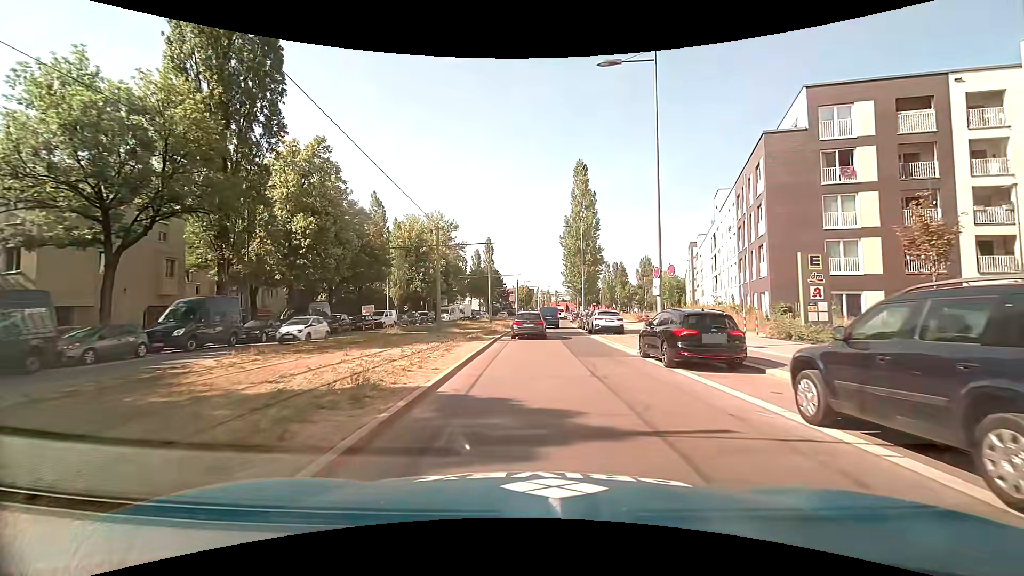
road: secondary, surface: asphalt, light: Day
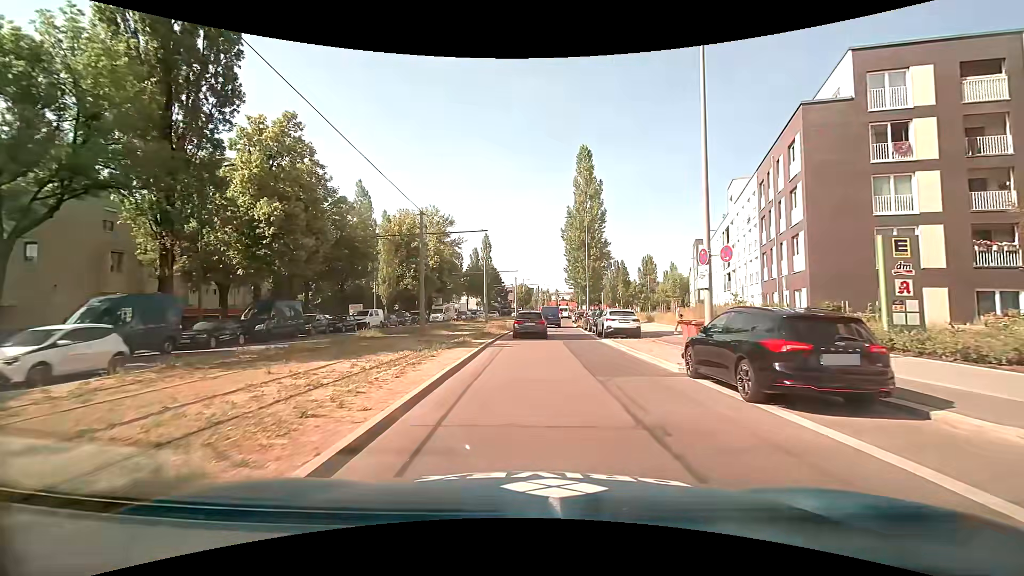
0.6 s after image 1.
(-0.1, +4.8) m; -1°
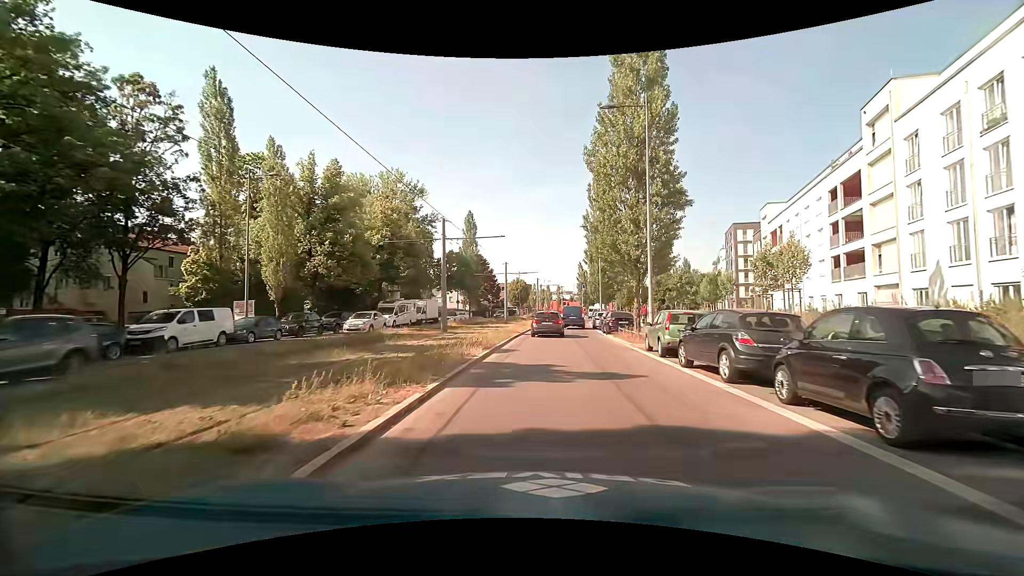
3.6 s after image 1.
(+0.2, +25.4) m; 0°
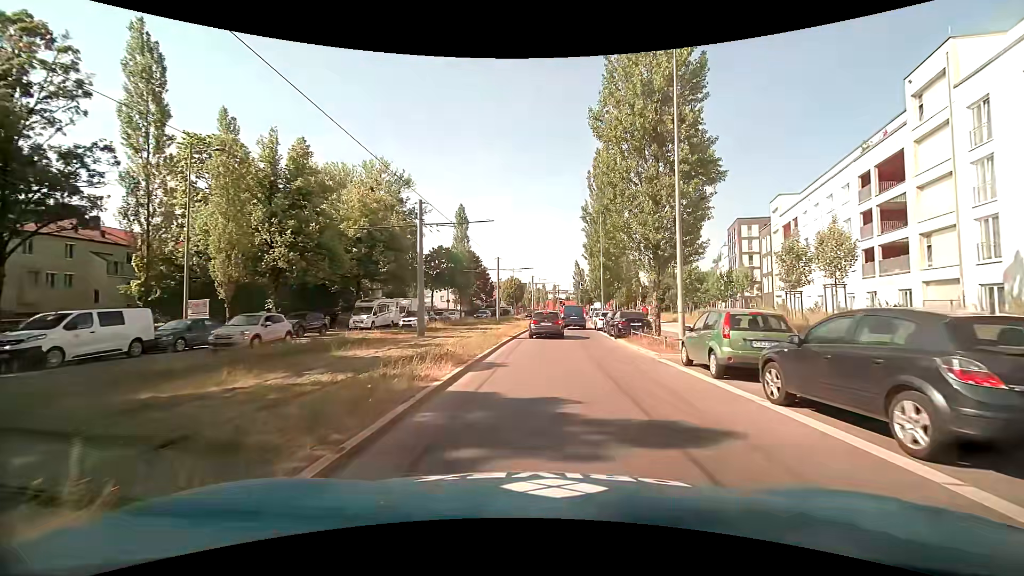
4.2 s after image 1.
(+0.1, +5.0) m; +1°
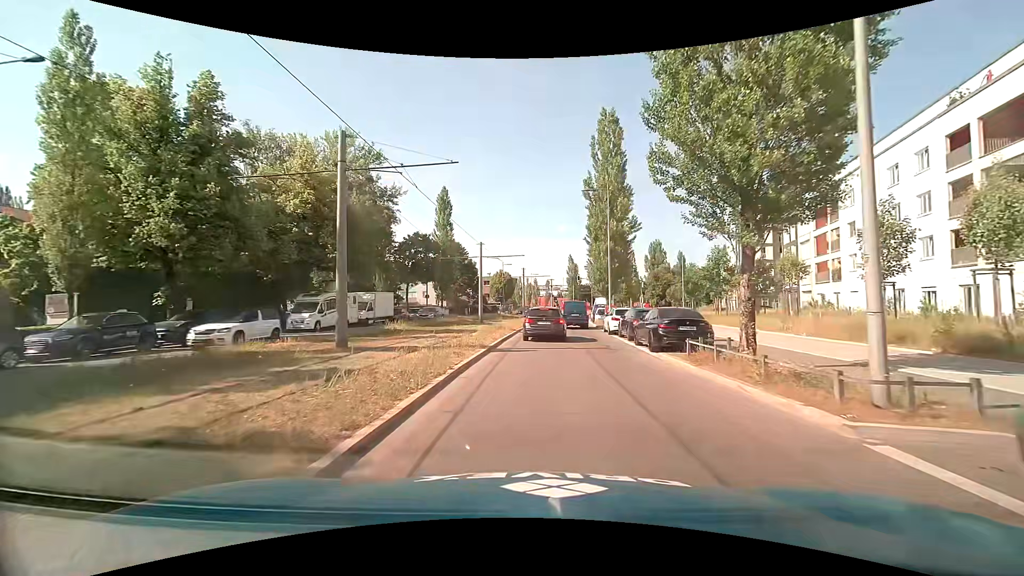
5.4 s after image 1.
(0.0, +9.4) m; +1°
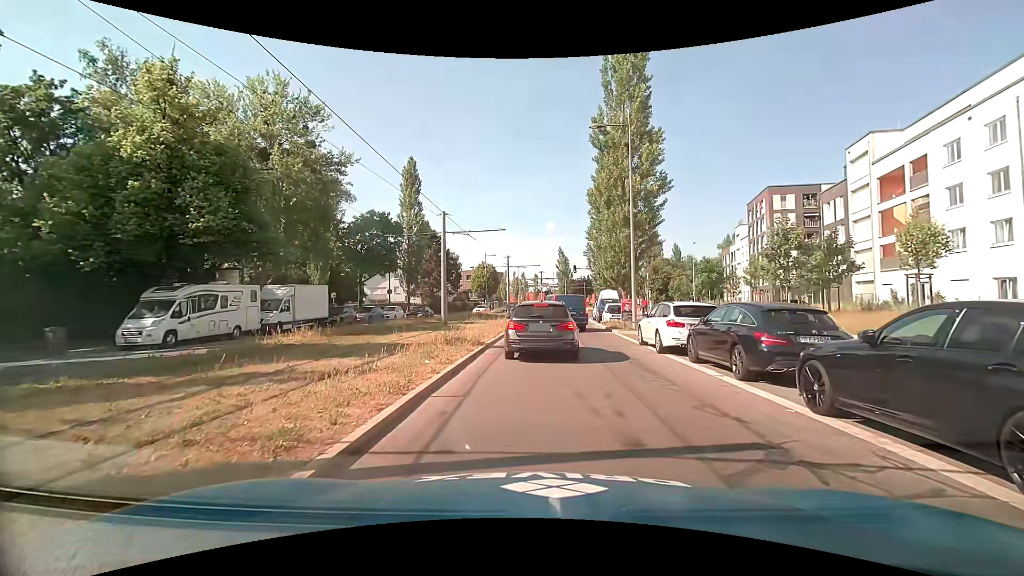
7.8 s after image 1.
(+0.1, +12.2) m; +2°
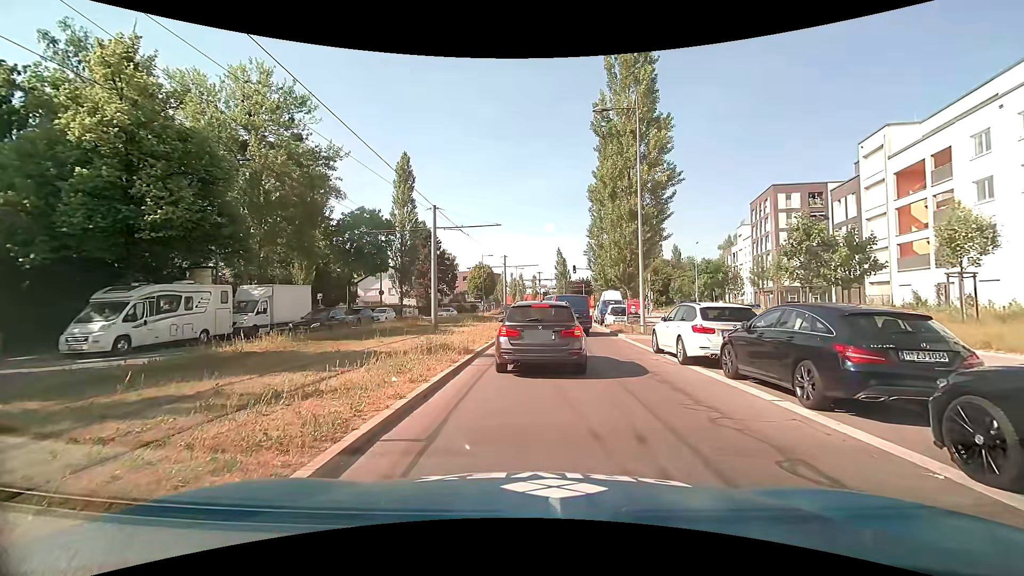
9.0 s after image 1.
(0.0, +2.2) m; +2°
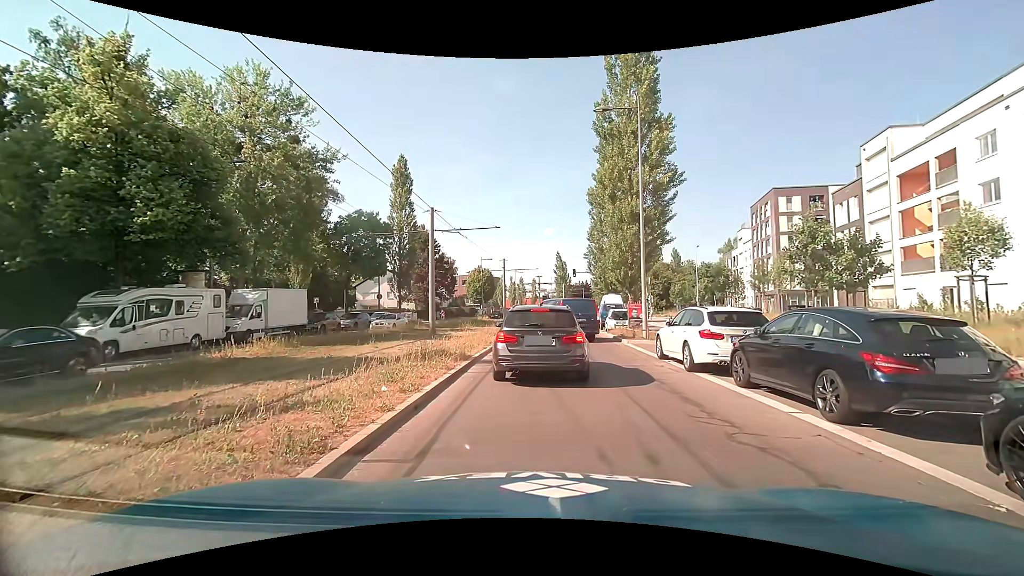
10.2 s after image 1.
(0.0, +0.5) m; 0°
